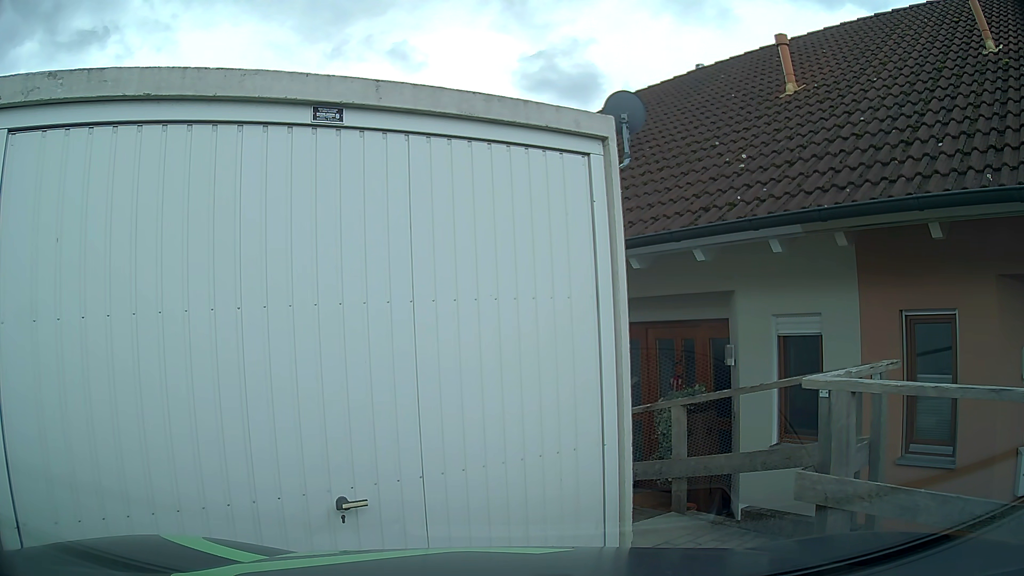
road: residential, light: Day
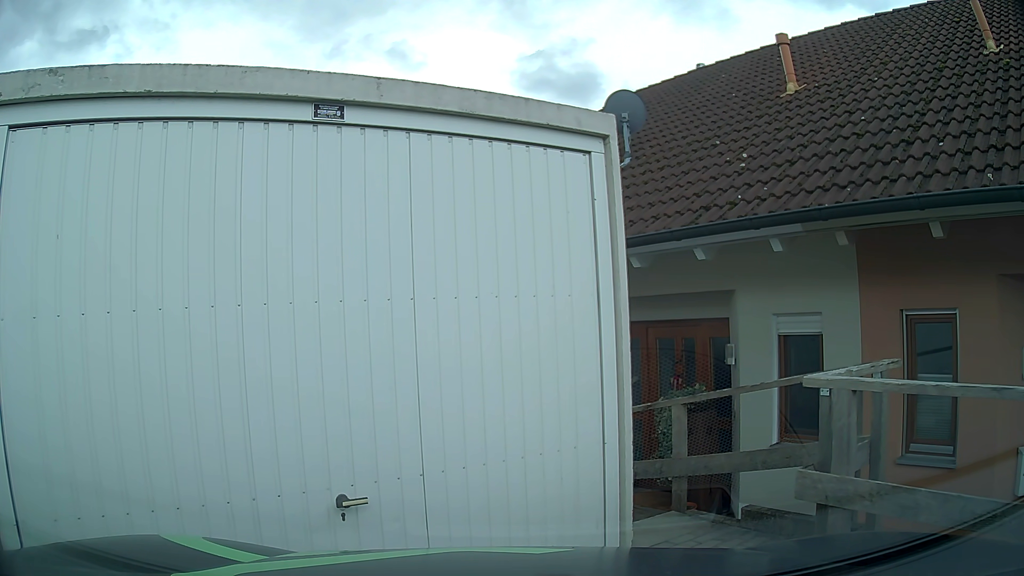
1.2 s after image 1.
(0.0, 0.0) m; 0°
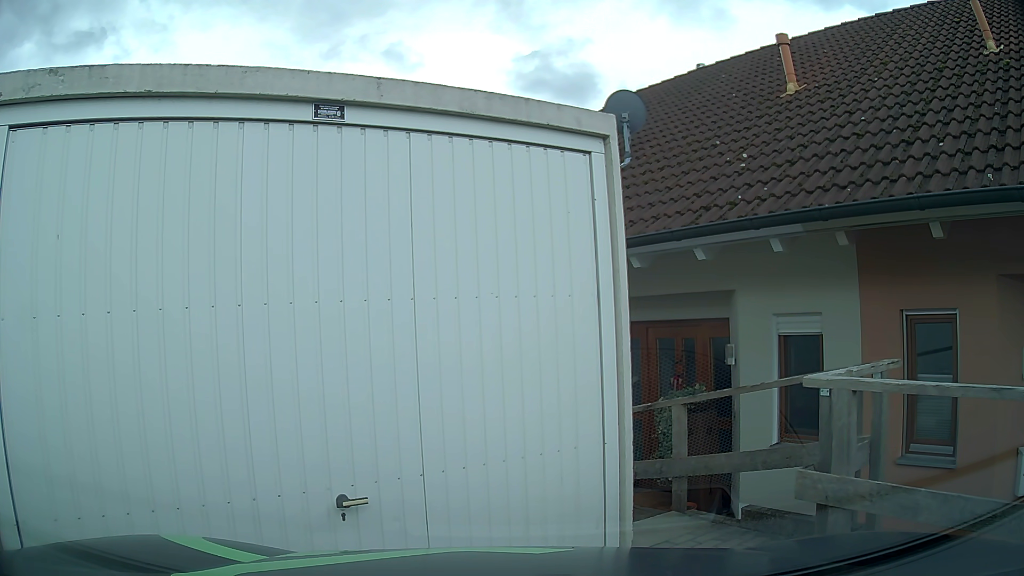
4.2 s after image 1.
(0.0, 0.0) m; 0°
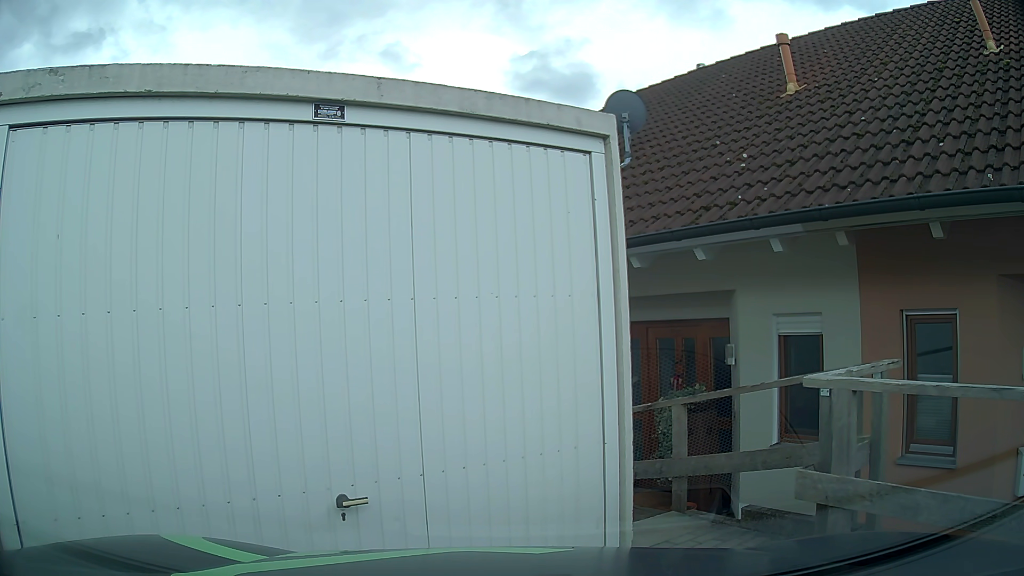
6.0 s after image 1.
(0.0, 0.0) m; 0°
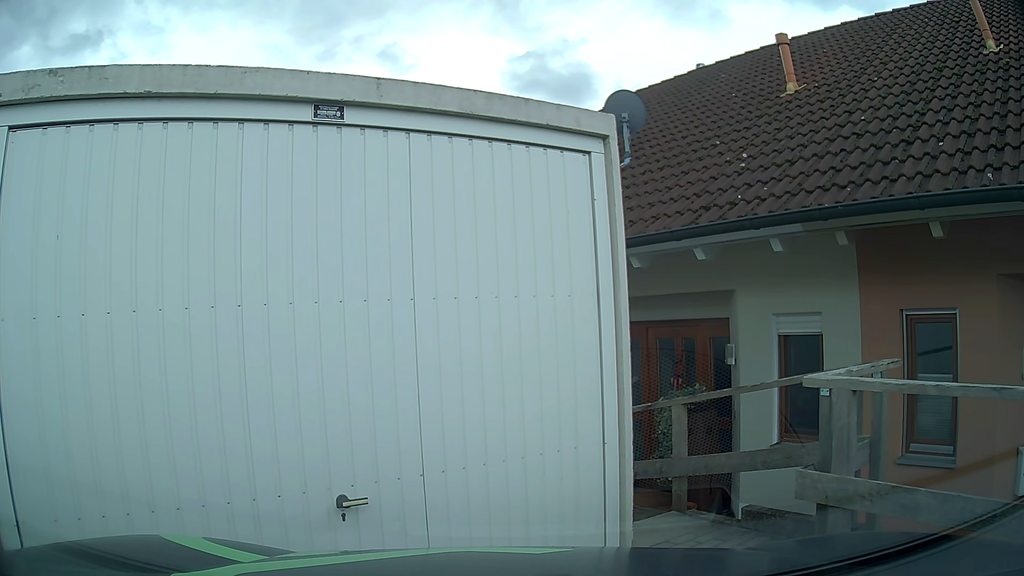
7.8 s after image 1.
(0.0, 0.0) m; 0°
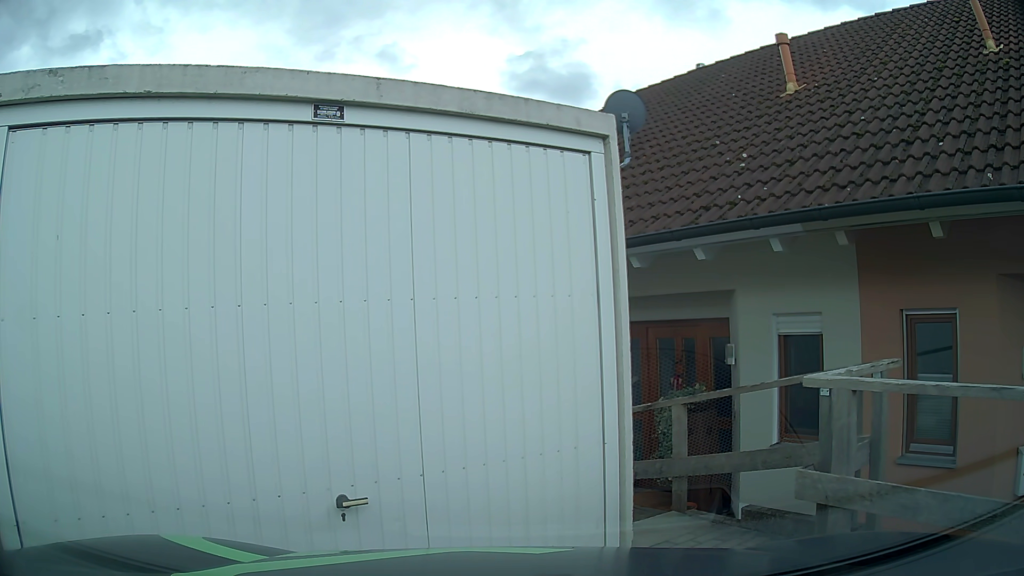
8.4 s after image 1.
(0.0, 0.0) m; 0°
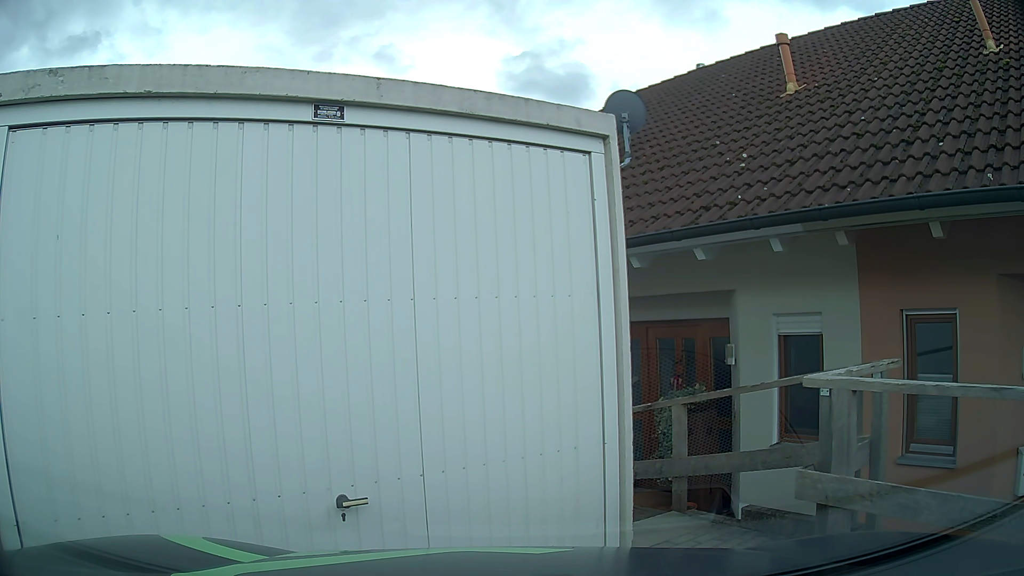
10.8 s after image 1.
(0.0, 0.0) m; 0°
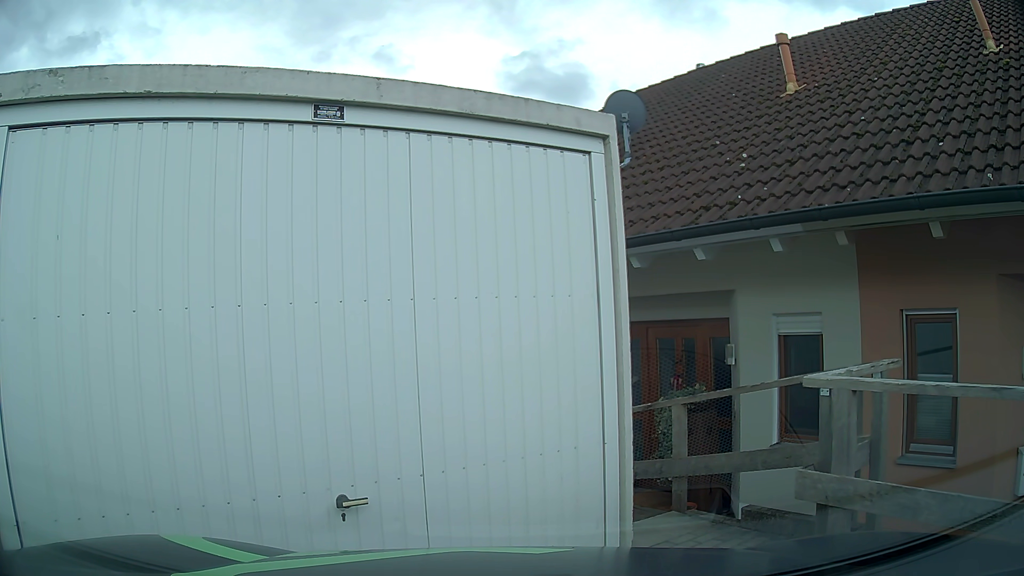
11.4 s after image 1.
(0.0, 0.0) m; 0°
